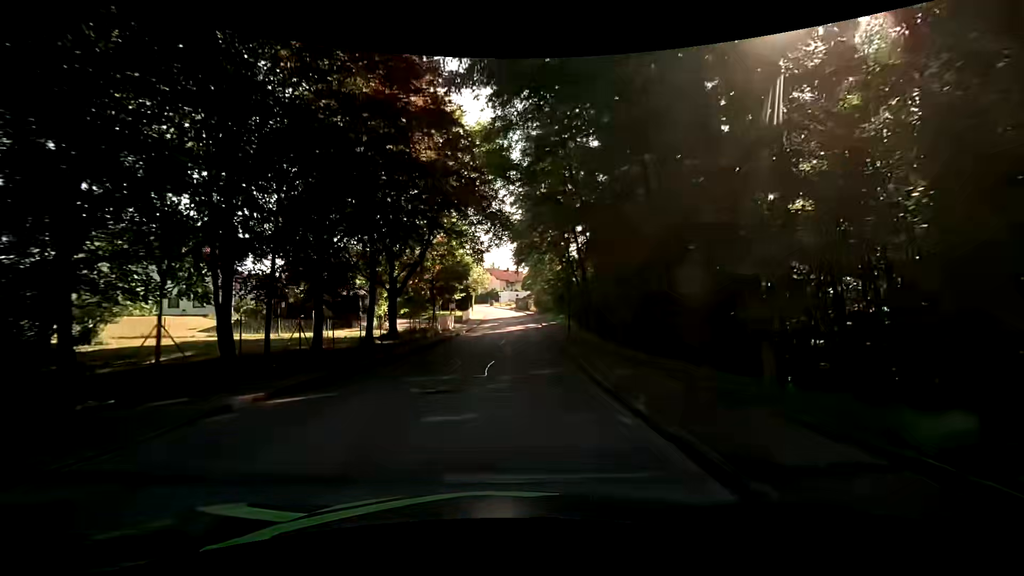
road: unclassified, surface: asphalt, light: Day
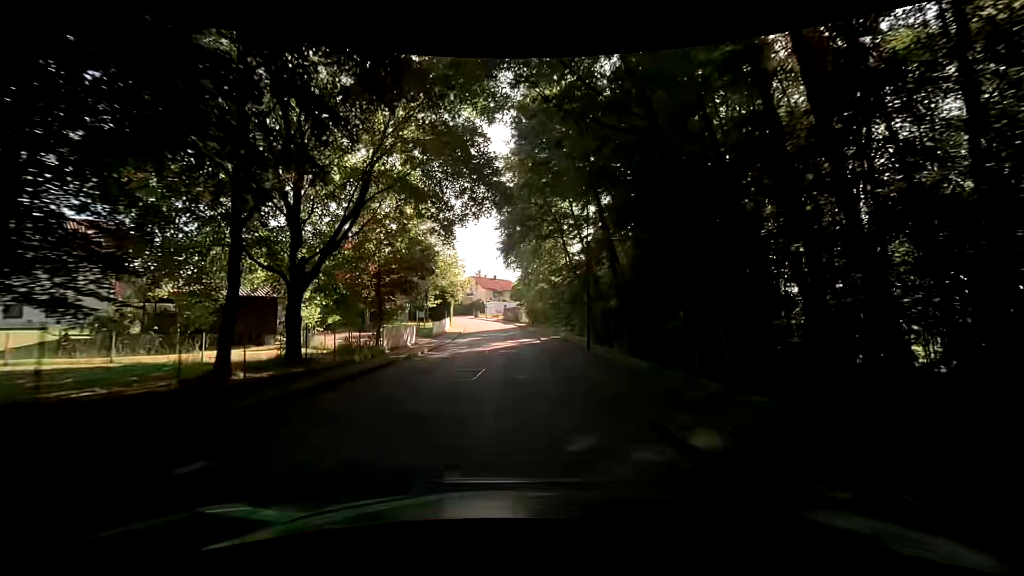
(+0.1, +13.5) m; +1°
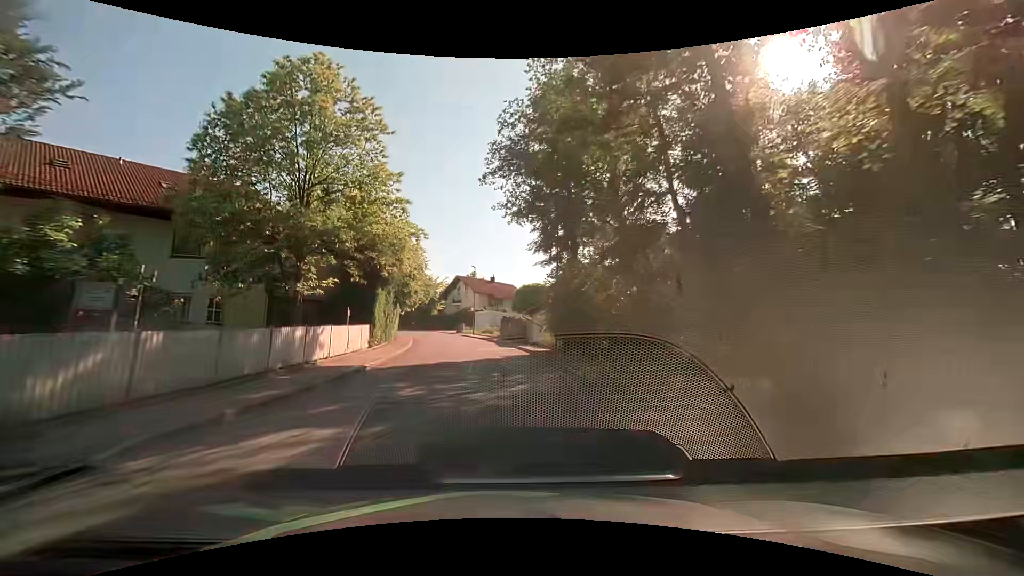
(0.0, +34.5) m; +1°
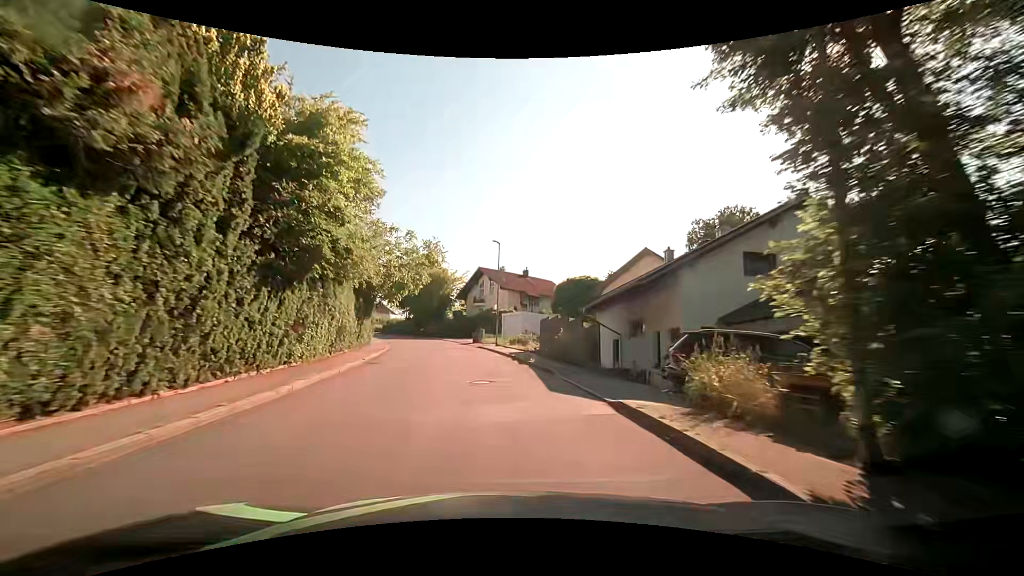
(-0.8, +21.2) m; -4°
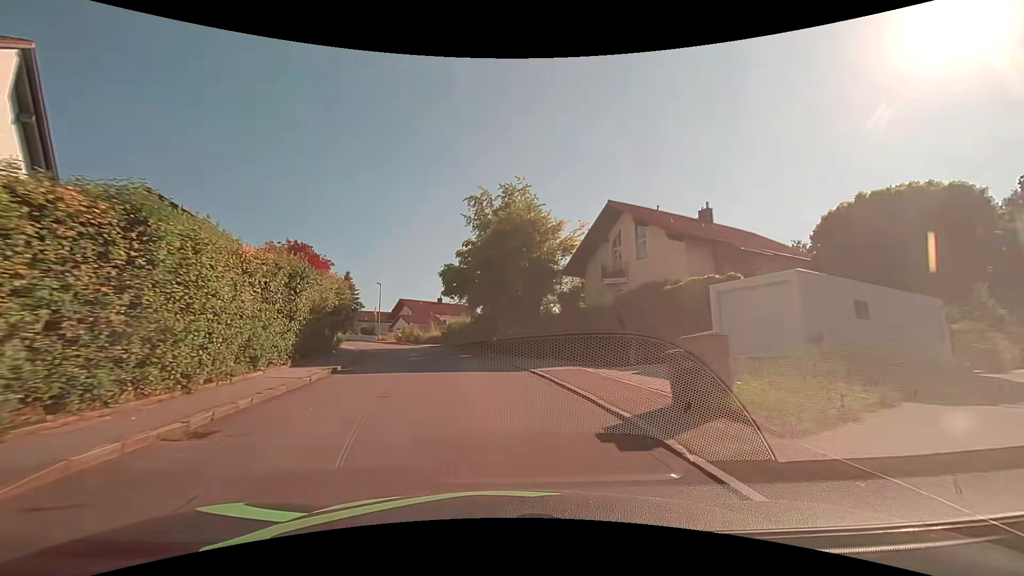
(-3.6, +36.0) m; -13°
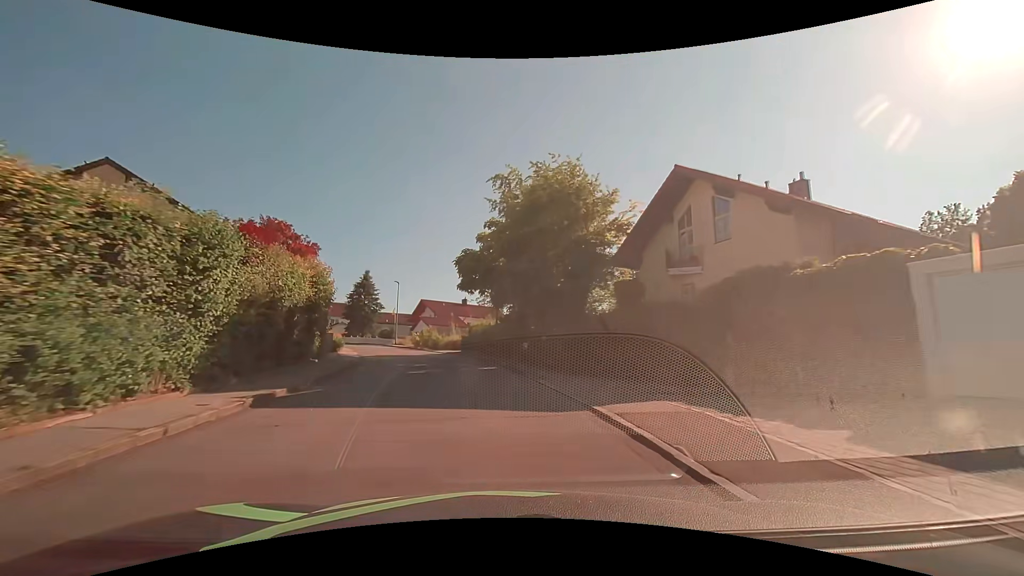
(-0.2, +7.4) m; -3°
